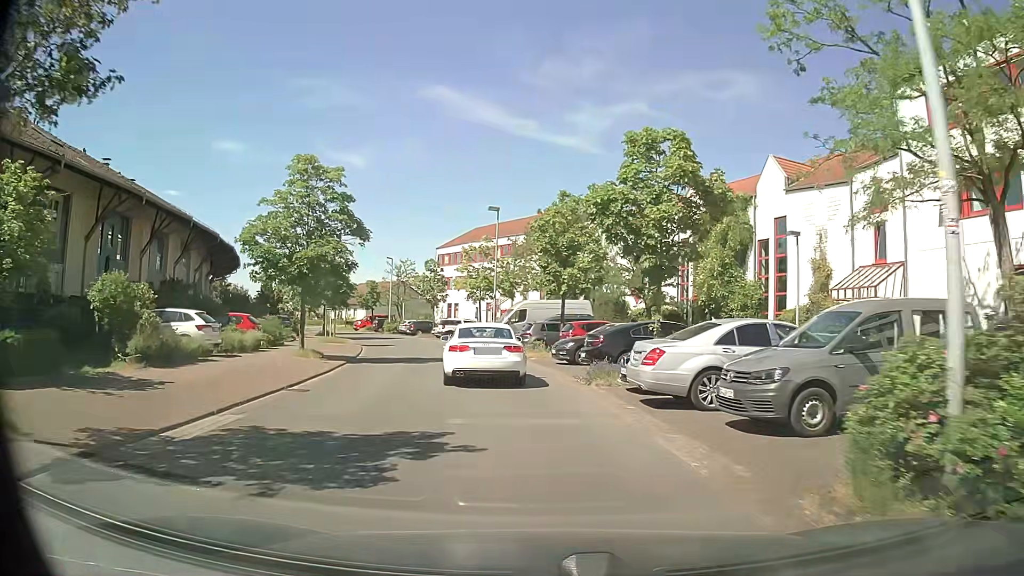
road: residential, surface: asphalt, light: Day
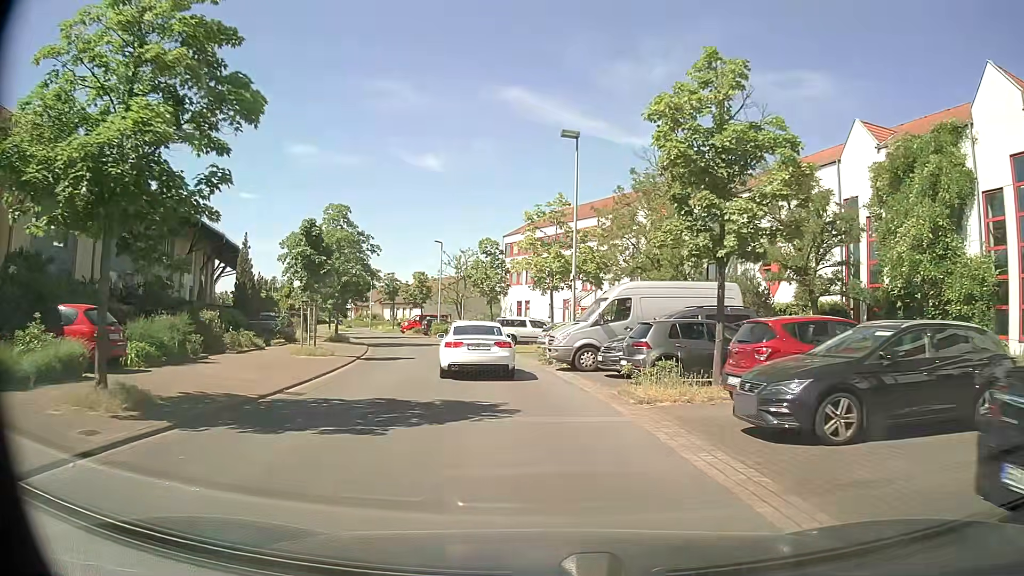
(-0.9, +15.3) m; -6°
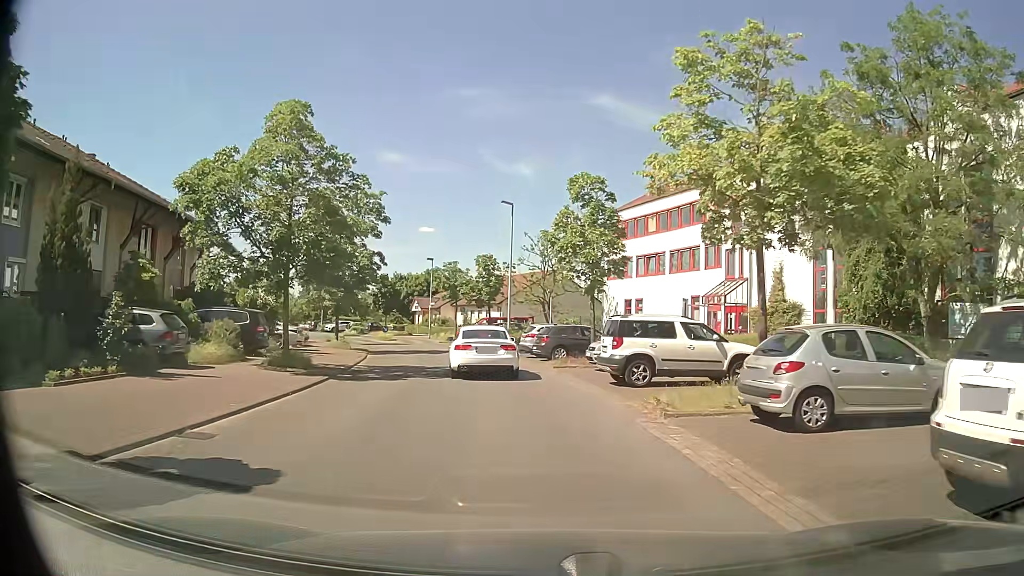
(-1.8, +20.3) m; -9°
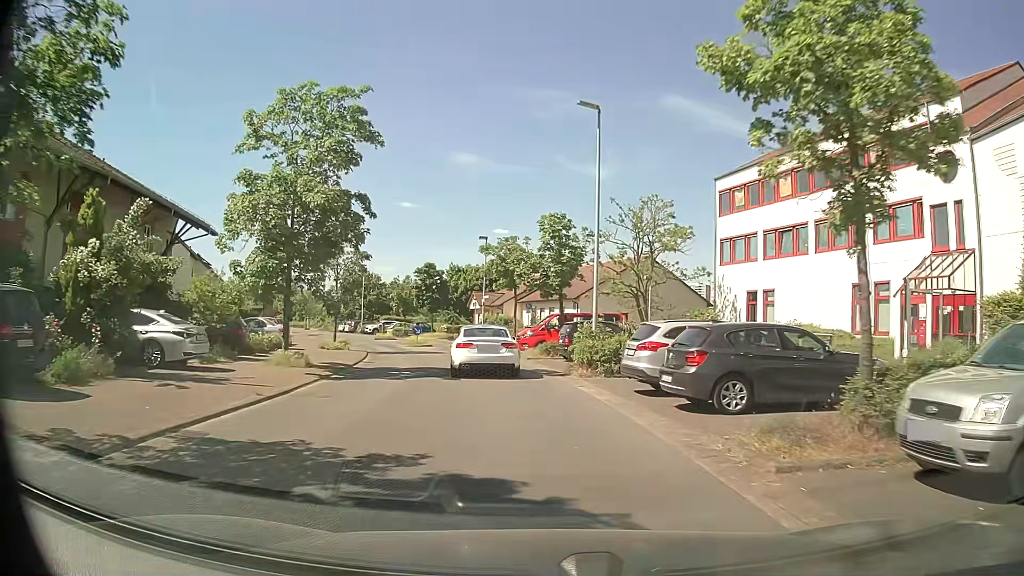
(-0.9, +16.3) m; -6°
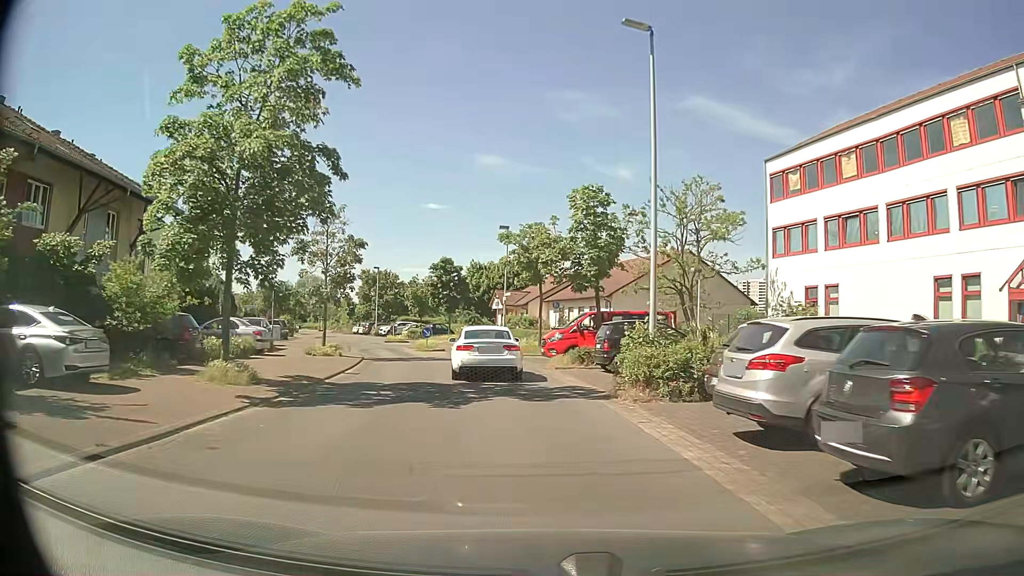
(-0.2, +5.8) m; -3°
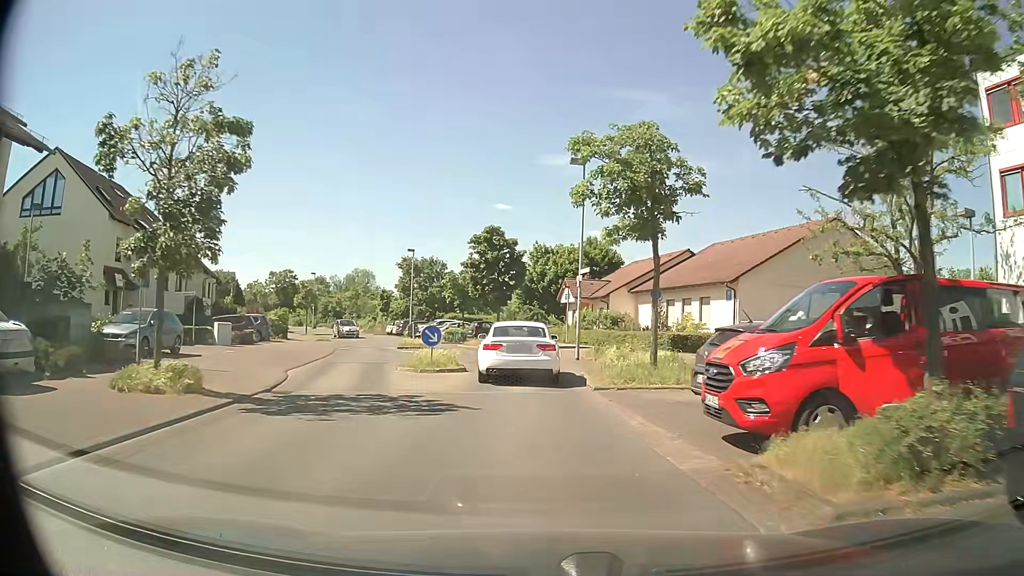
(-0.8, +17.2) m; -6°
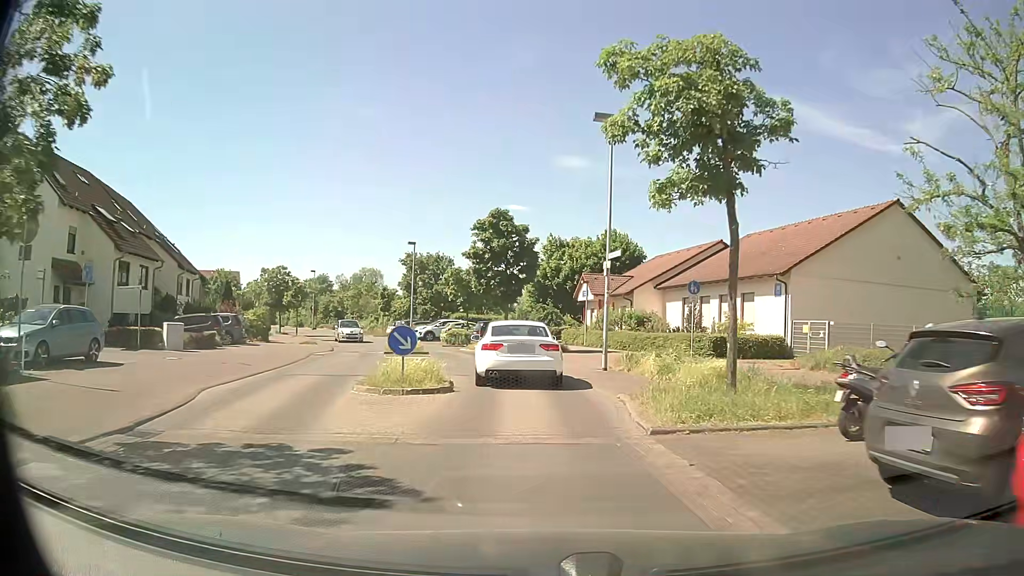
(0.0, +5.7) m; 0°
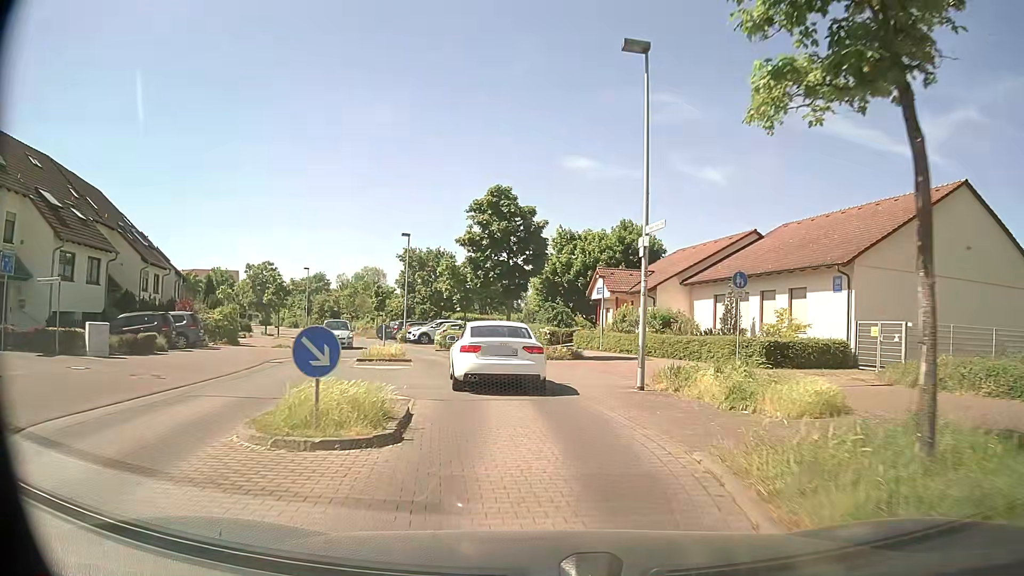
(-0.1, +5.6) m; -1°
(0, +10) (-2, +20) (-5, +29) (-8, +39) (-12, +48) (-16, +57) (-21, +66) (-27, +74) (-33, +82) (-40, +89) m
